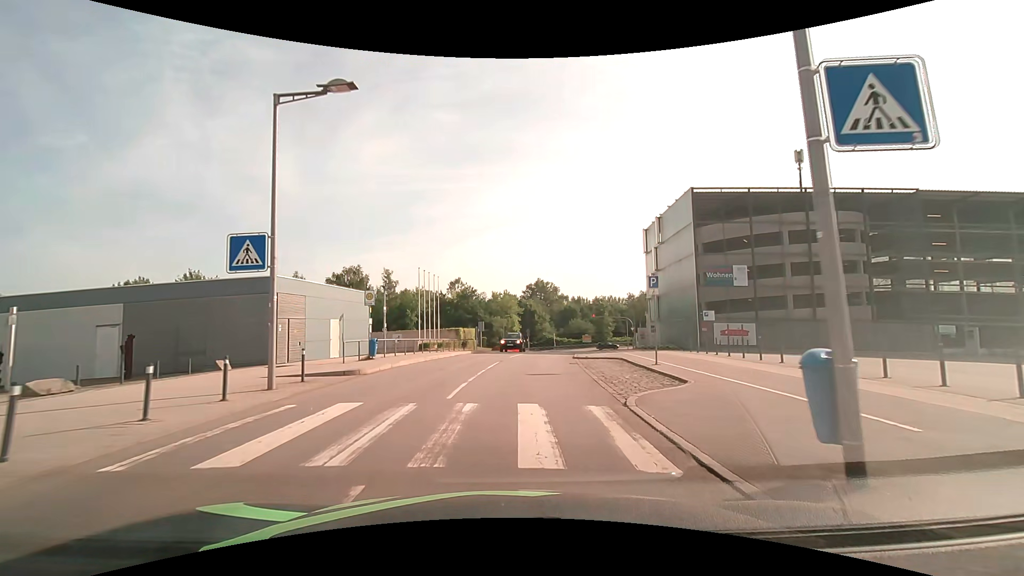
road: residential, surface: asphalt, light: Day
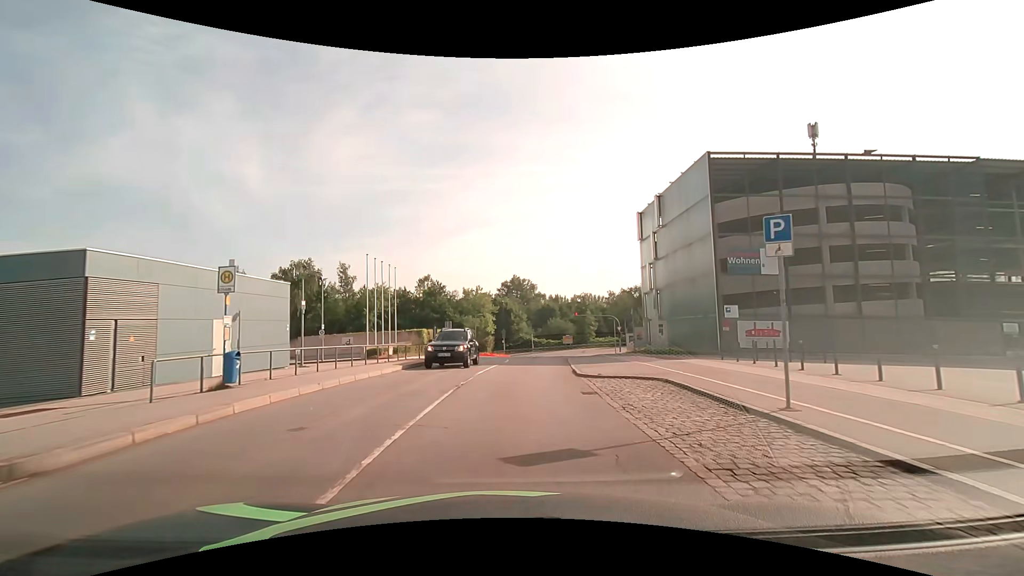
(+0.3, +9.4) m; +3°
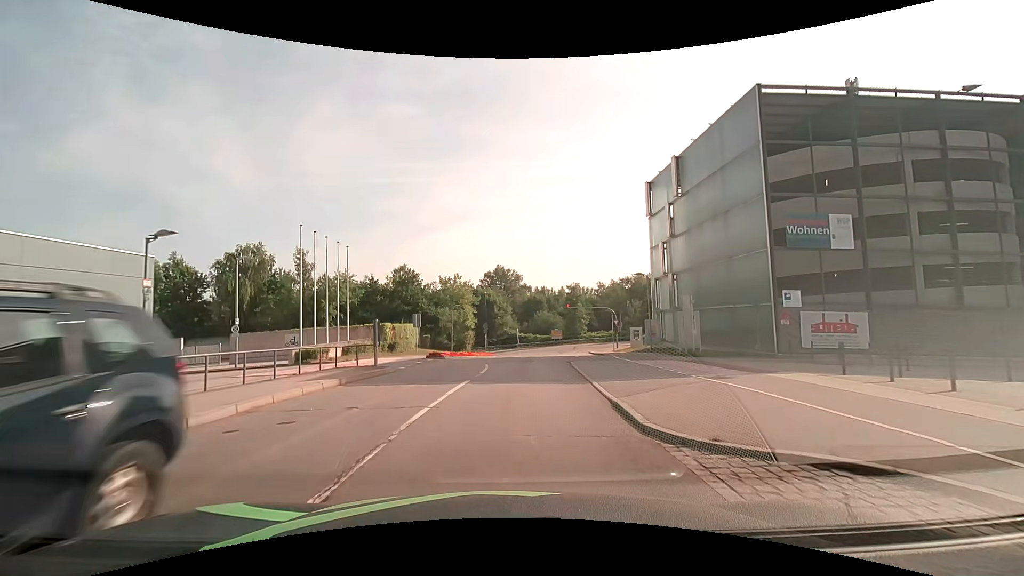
(+0.2, +9.4) m; +2°
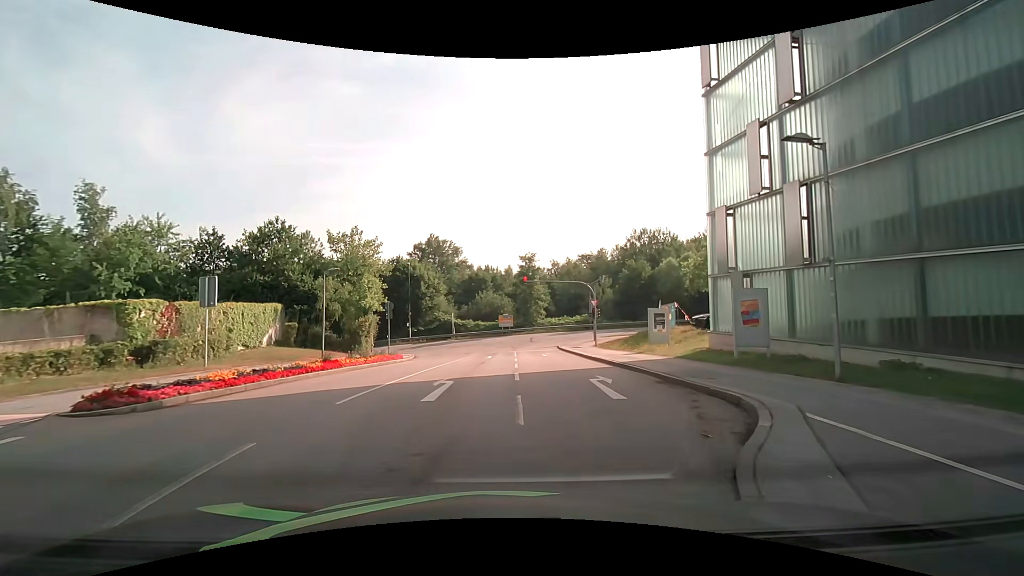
(+1.1, +22.8) m; +6°
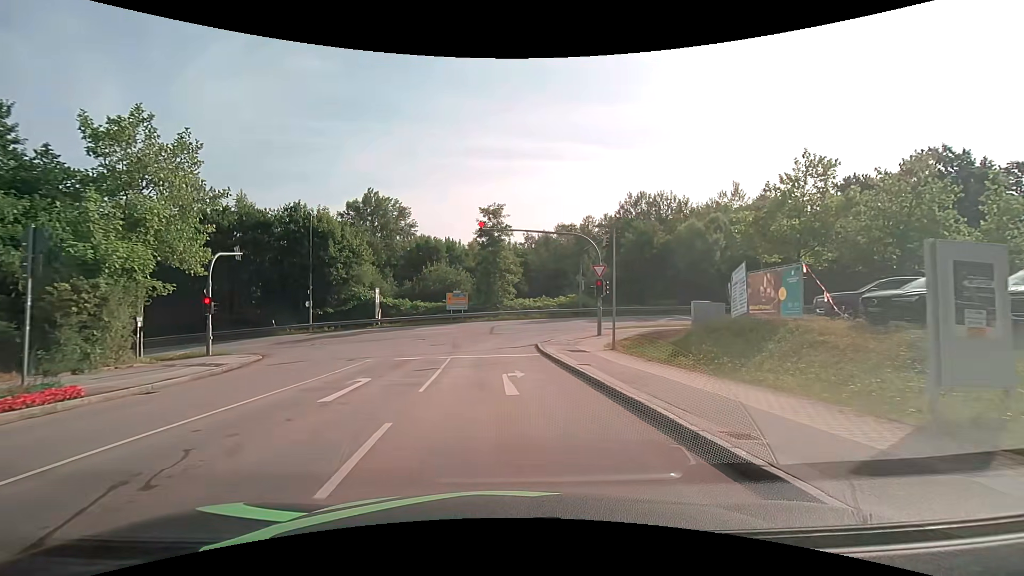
(+1.6, +20.7) m; +4°
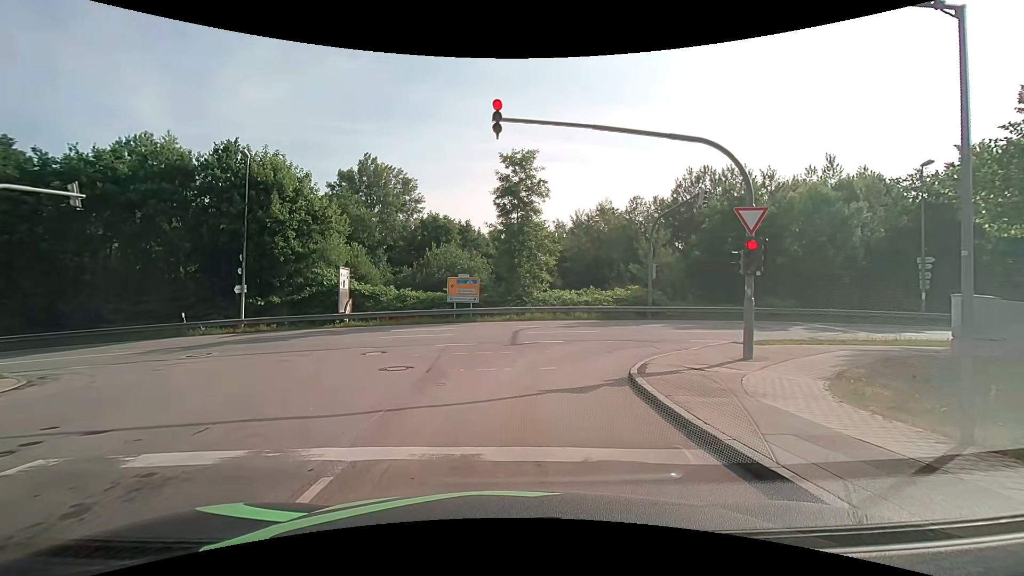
(-0.6, +14.2) m; -3°
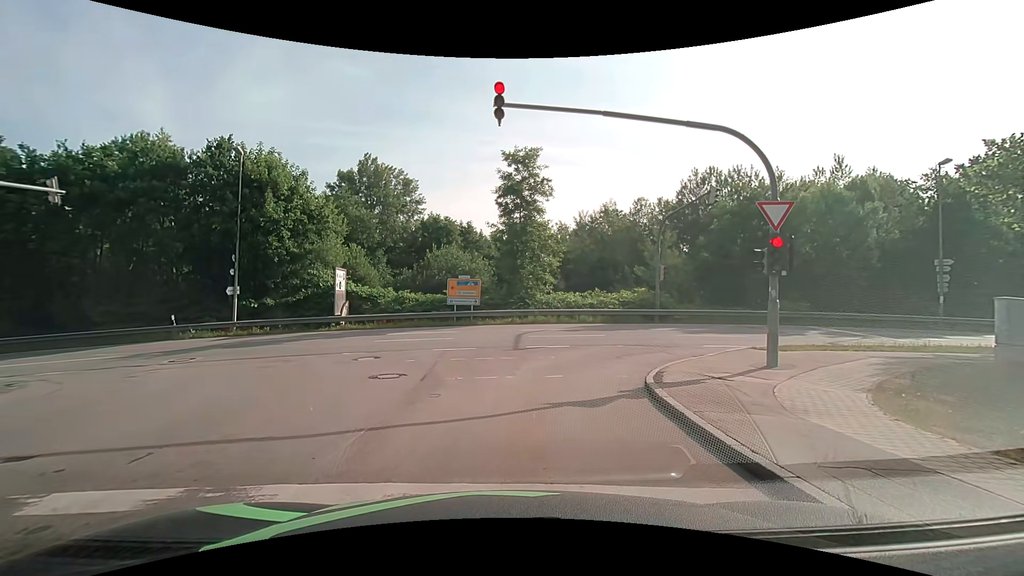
(0.0, +1.0) m; 0°
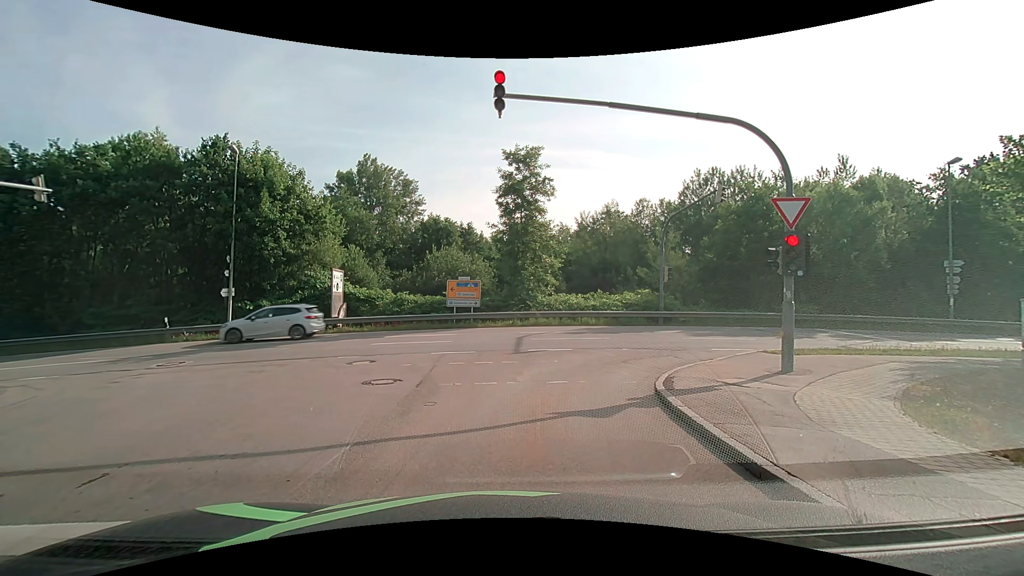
(0.0, +0.6) m; 0°
(0, +10) (+5, +19) (+14, +22) (+24, +22) (+34, +23) (+44, +23) (+54, +24) (+64, +25) (+74, +26) (+84, +28) m
